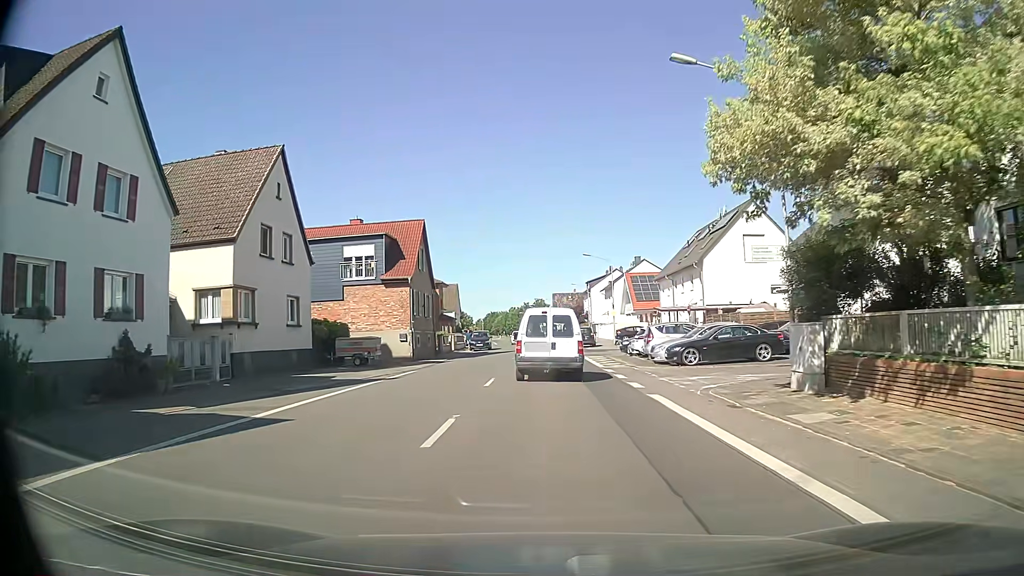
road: tertiary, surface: asphalt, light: Day
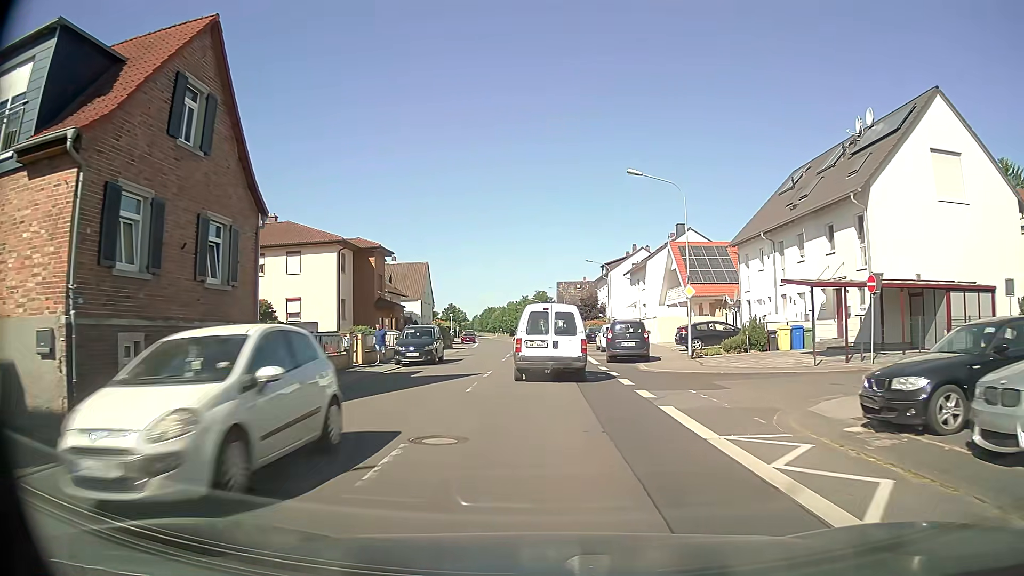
(-0.5, +28.9) m; -1°
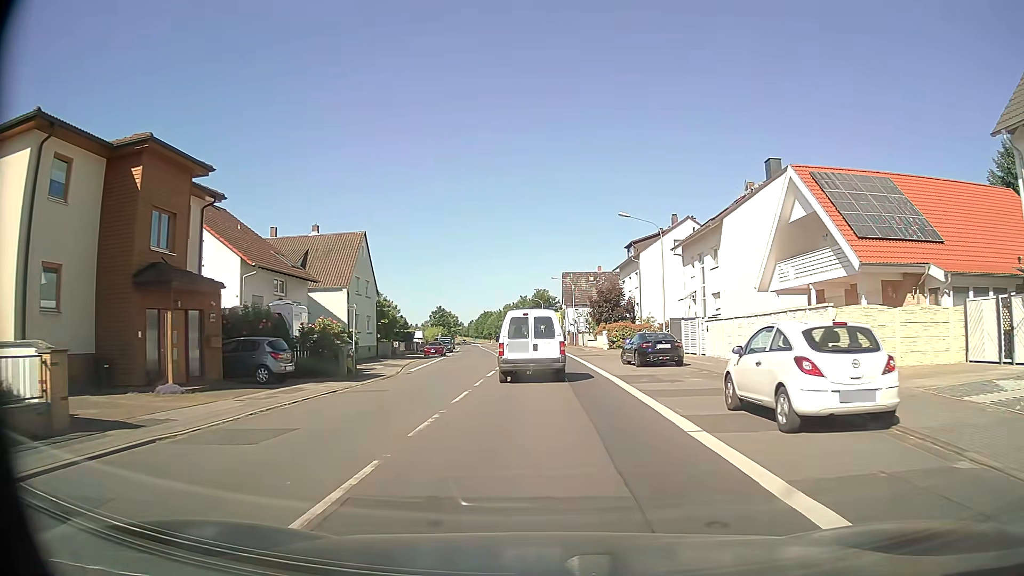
(0.0, +28.2) m; 0°
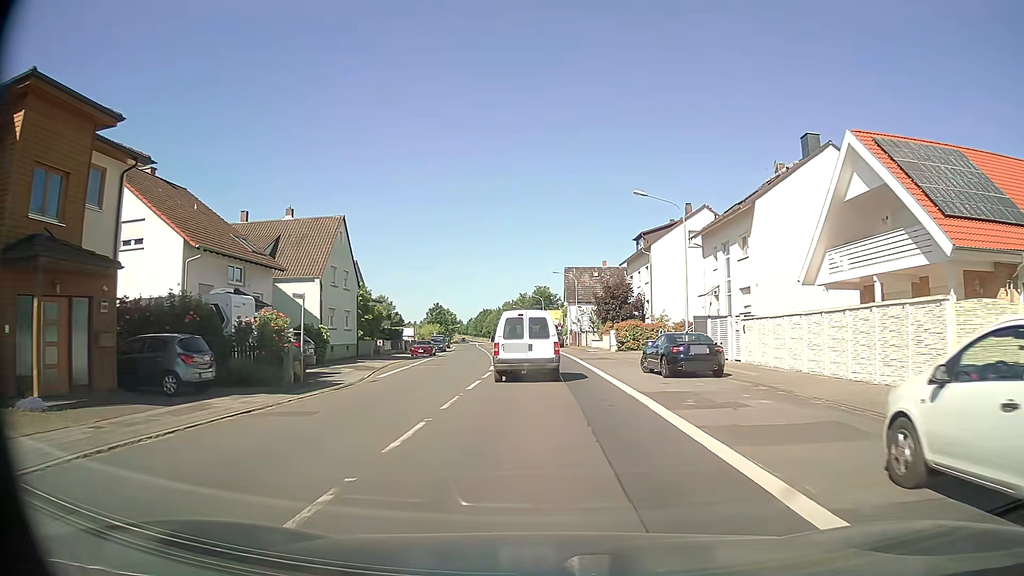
(0.0, +5.8) m; 0°
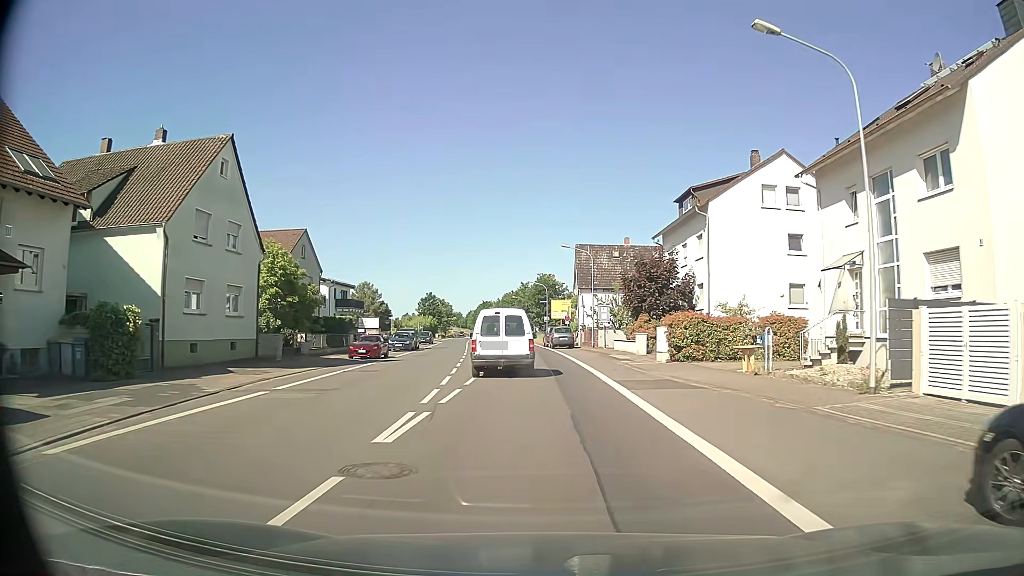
(0.0, +18.0) m; 0°
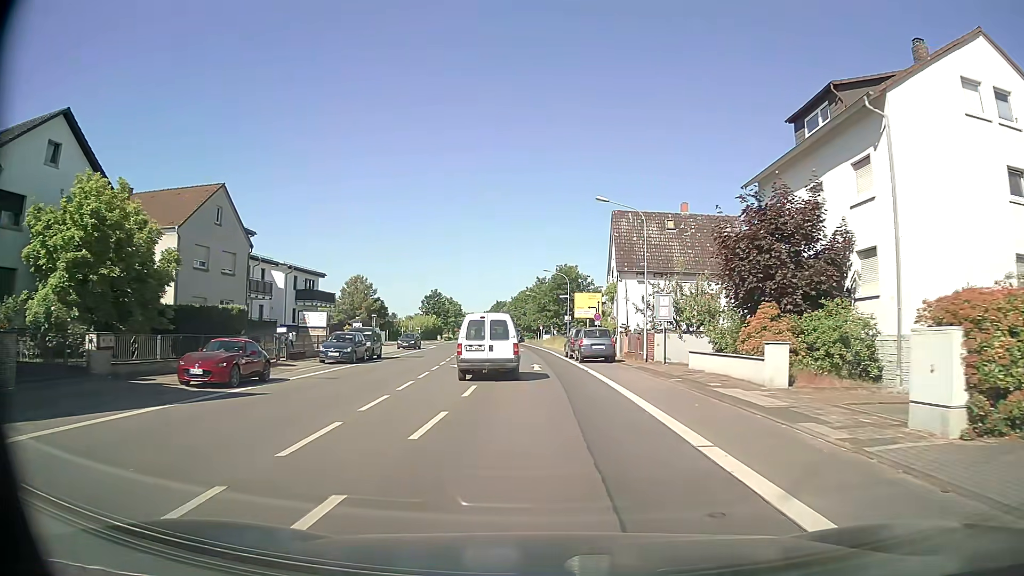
(-0.2, +19.2) m; -1°
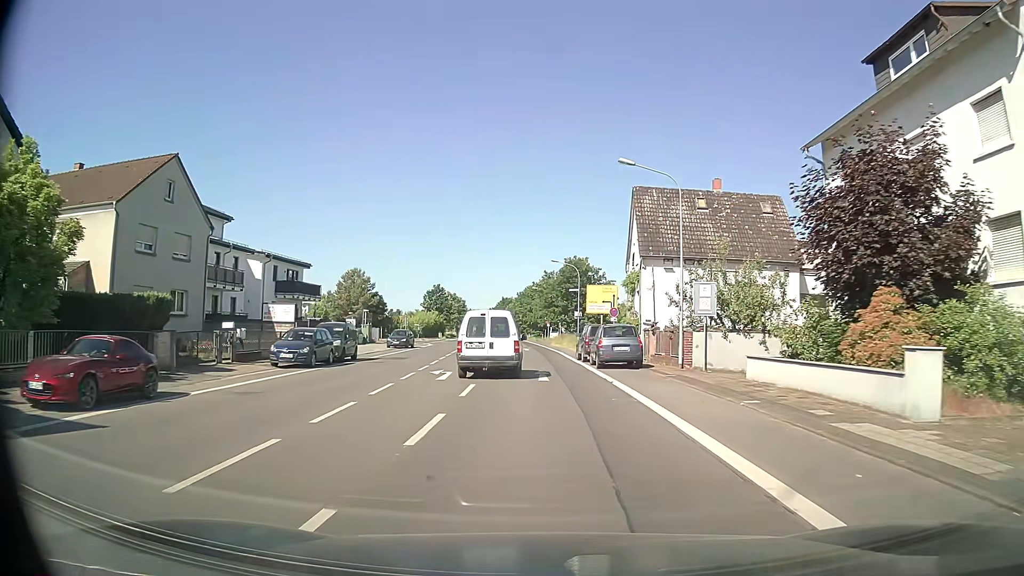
(0.0, +6.8) m; -1°
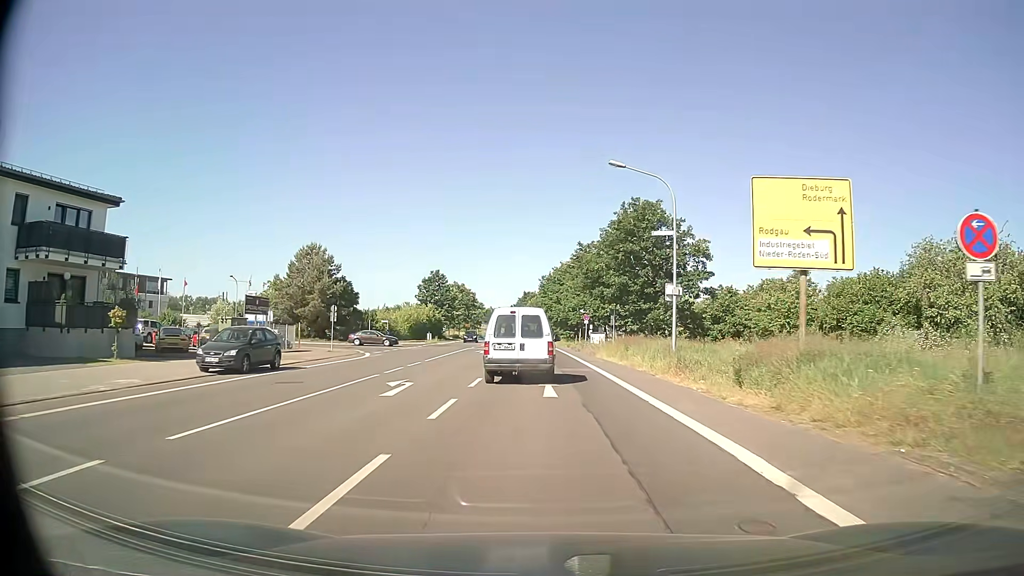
(-0.7, +34.8) m; -2°
(0, +10) (0, +20) (-1, +30) (-1, +40) (-1, +50) (-2, +60) (-2, +70) (-3, +80) (-4, +90) (-4, +100) m
